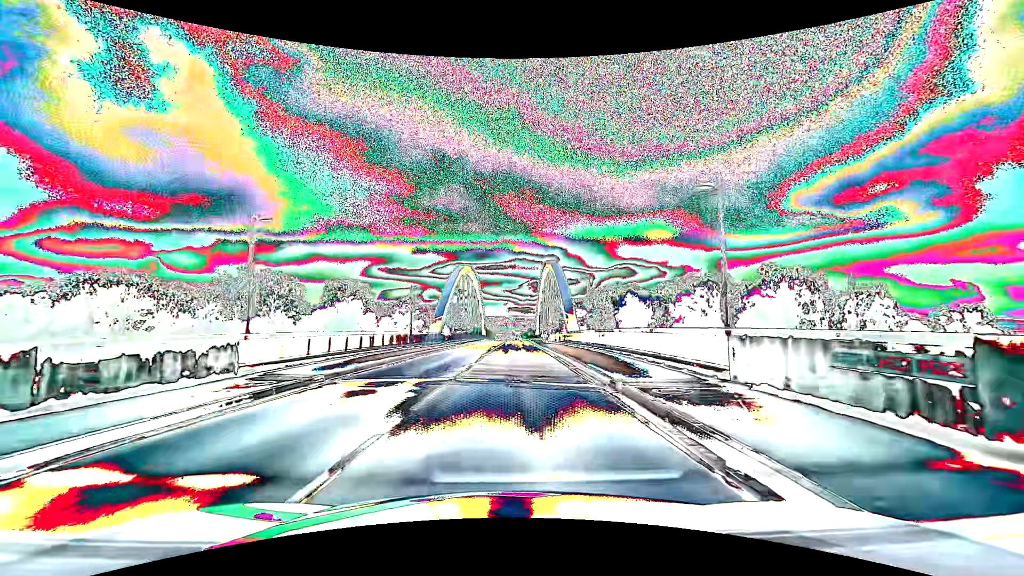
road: primary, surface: asphalt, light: Day
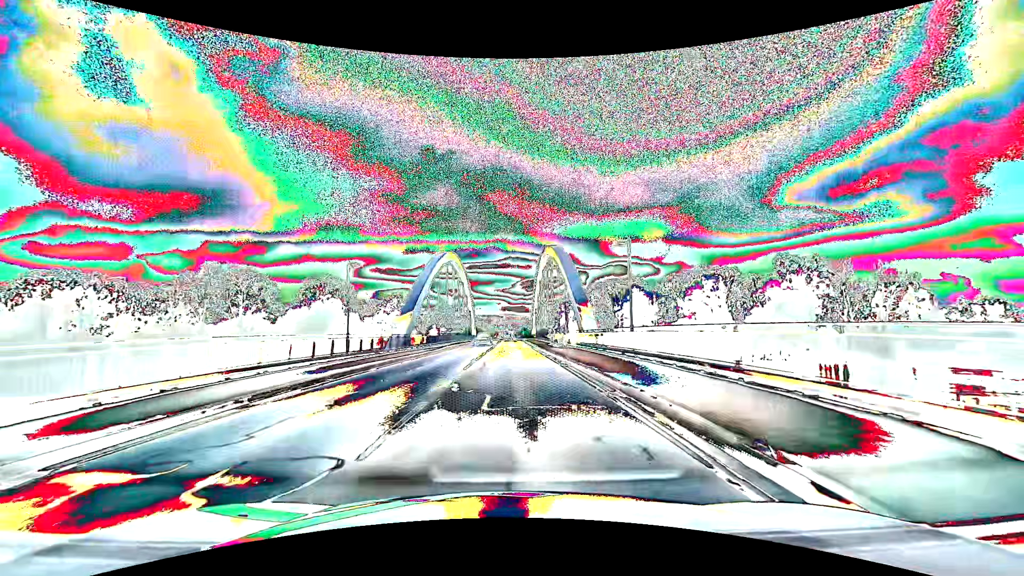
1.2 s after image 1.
(+0.1, +15.2) m; 0°
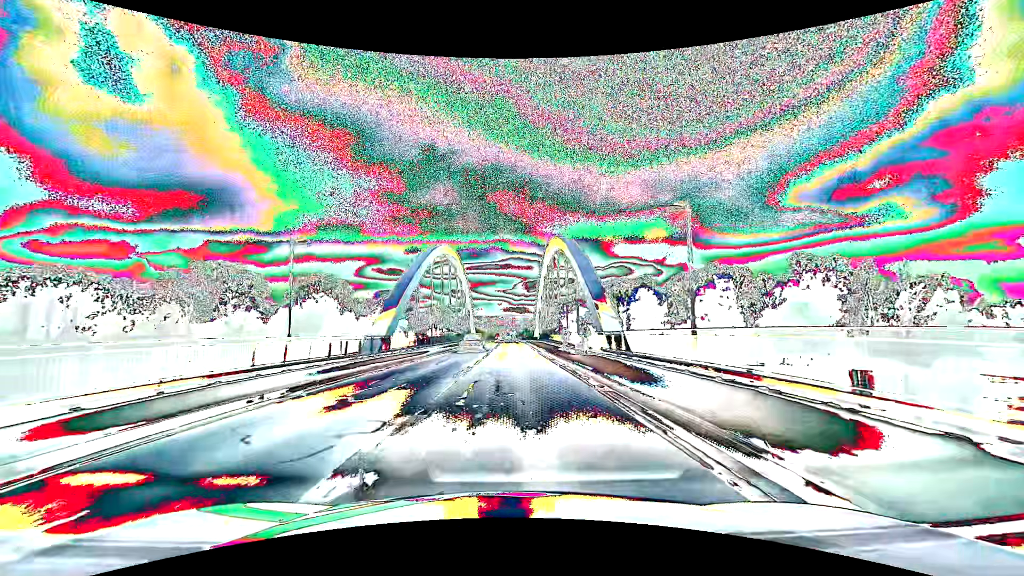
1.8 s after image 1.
(0.0, +7.6) m; 0°
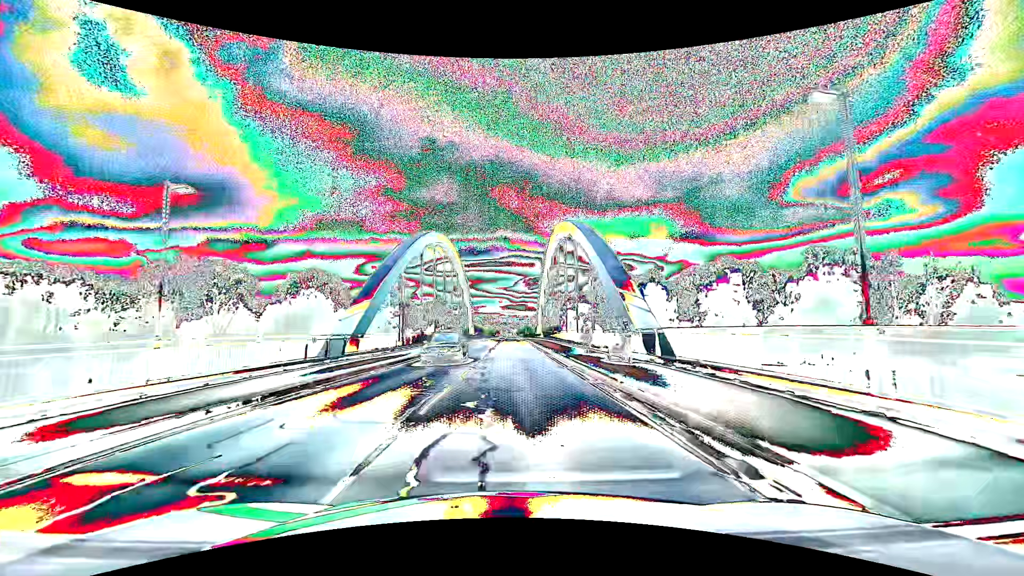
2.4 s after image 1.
(0.0, +7.6) m; 0°
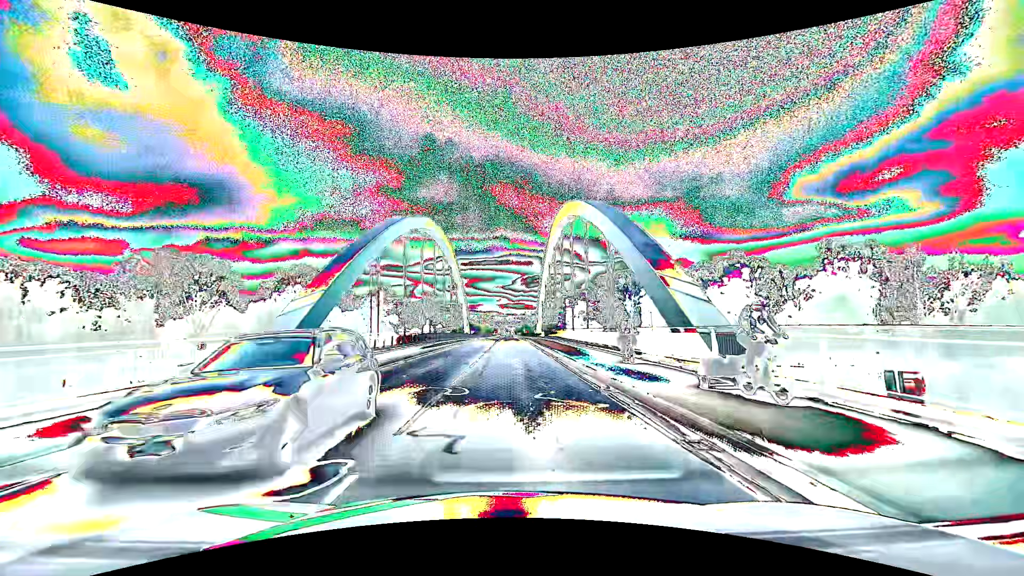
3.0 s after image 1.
(0.0, +7.6) m; 0°
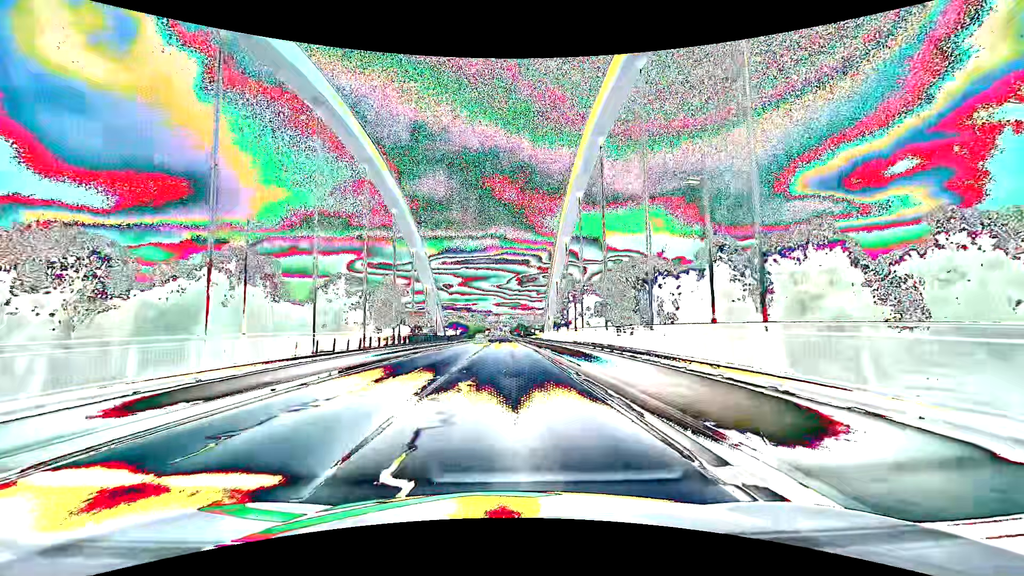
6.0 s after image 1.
(+0.3, +38.4) m; 0°
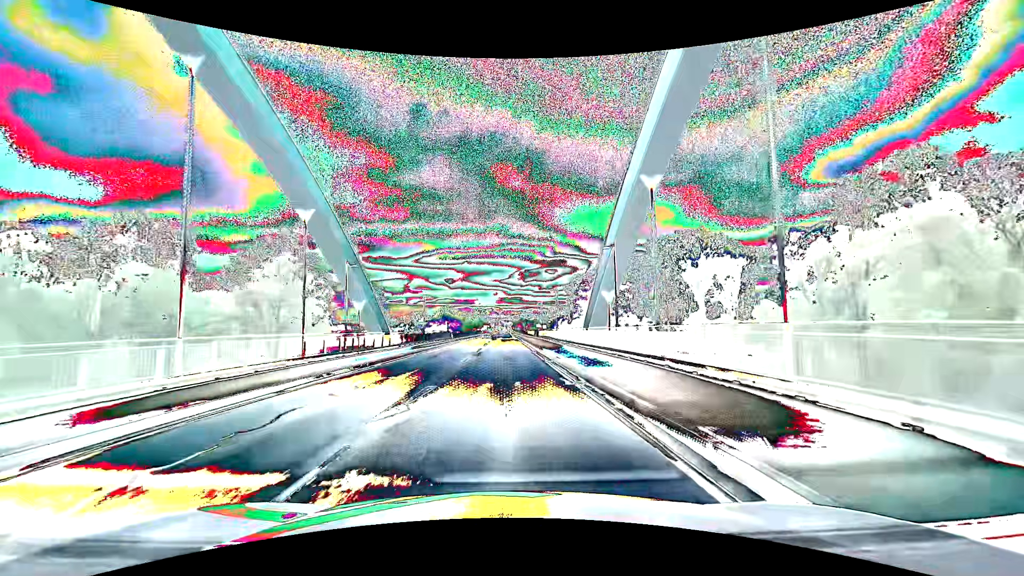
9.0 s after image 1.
(+0.2, +38.2) m; 0°
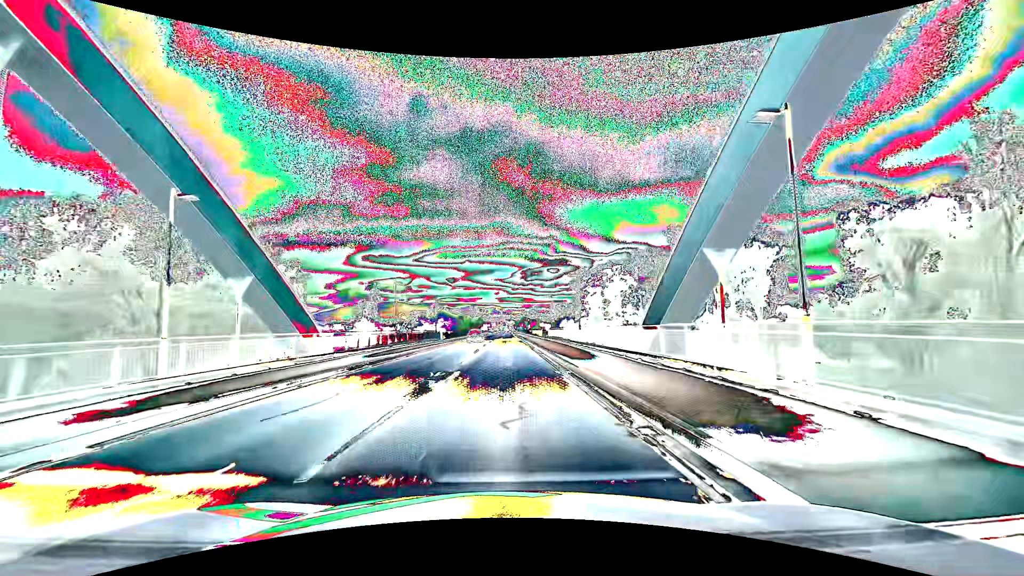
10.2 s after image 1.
(0.0, +15.4) m; 0°
(0, +10) (0, +20) (0, +30) (0, +40) (0, +50) (0, +60) (0, +70) (0, +80) (0, +90) (0, +100) m
